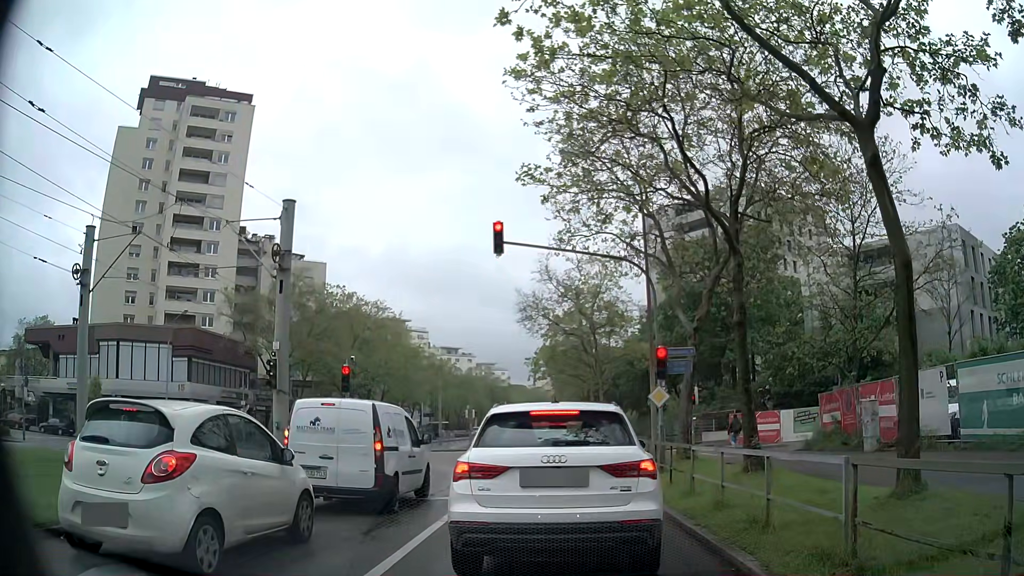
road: tertiary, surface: asphalt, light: Day
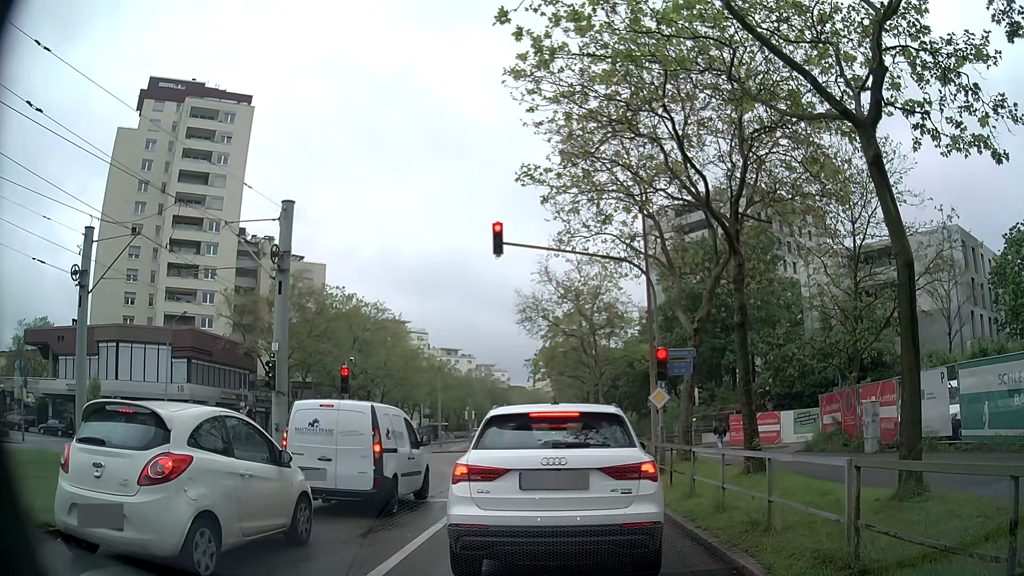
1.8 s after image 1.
(0.0, +0.1) m; 0°
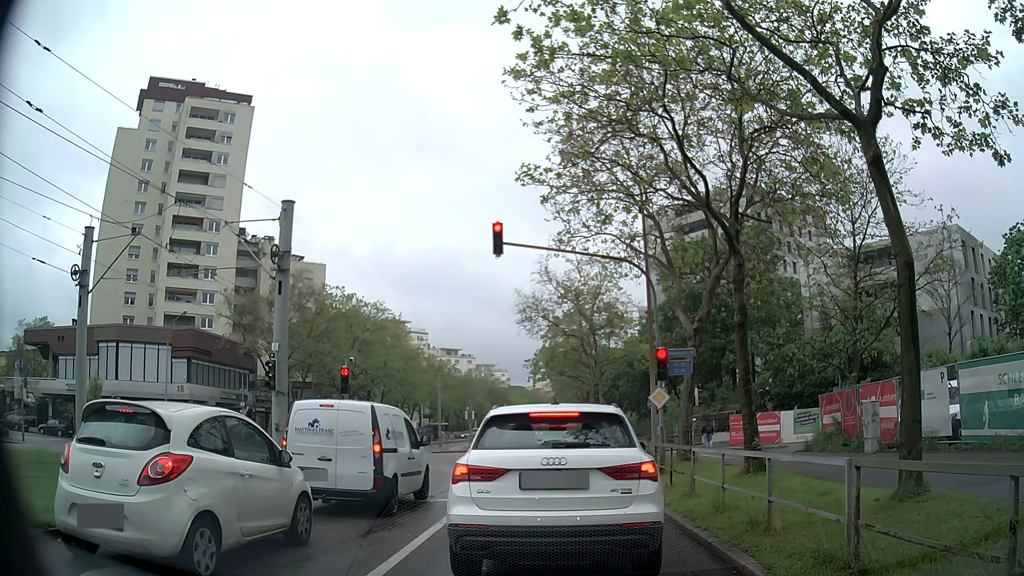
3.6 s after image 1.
(0.0, 0.0) m; 0°
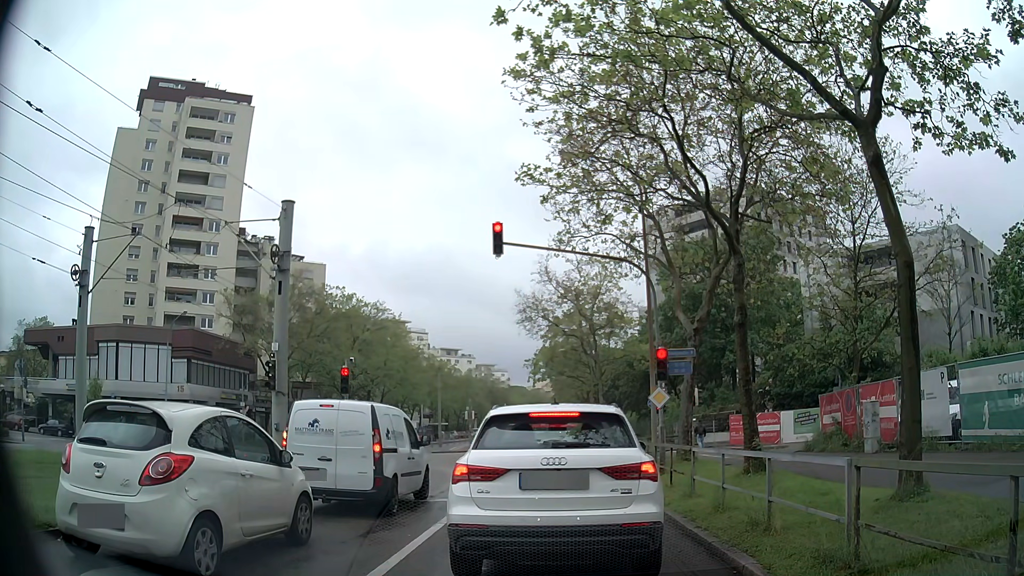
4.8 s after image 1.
(0.0, 0.0) m; 0°
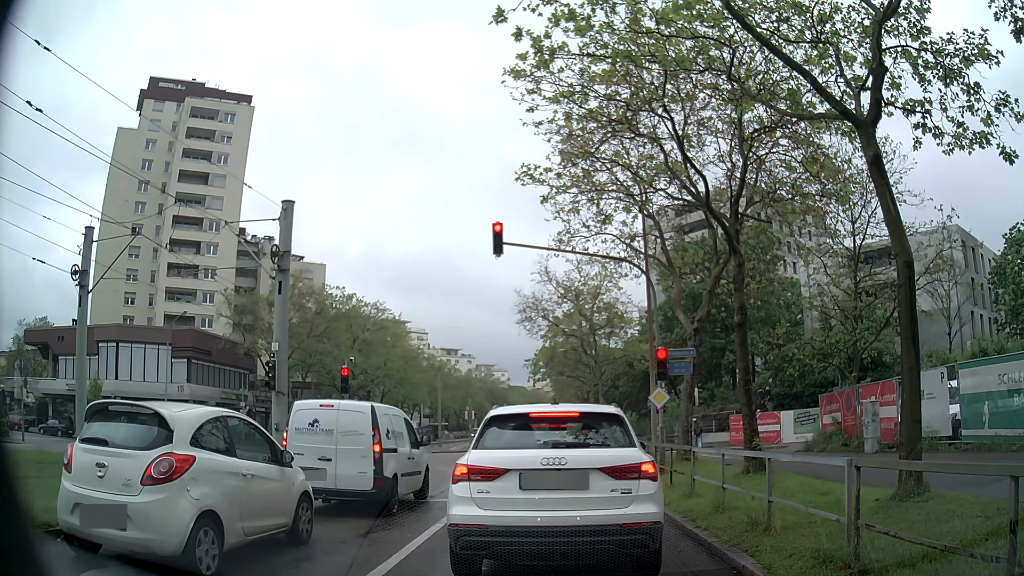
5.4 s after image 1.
(0.0, 0.0) m; 0°
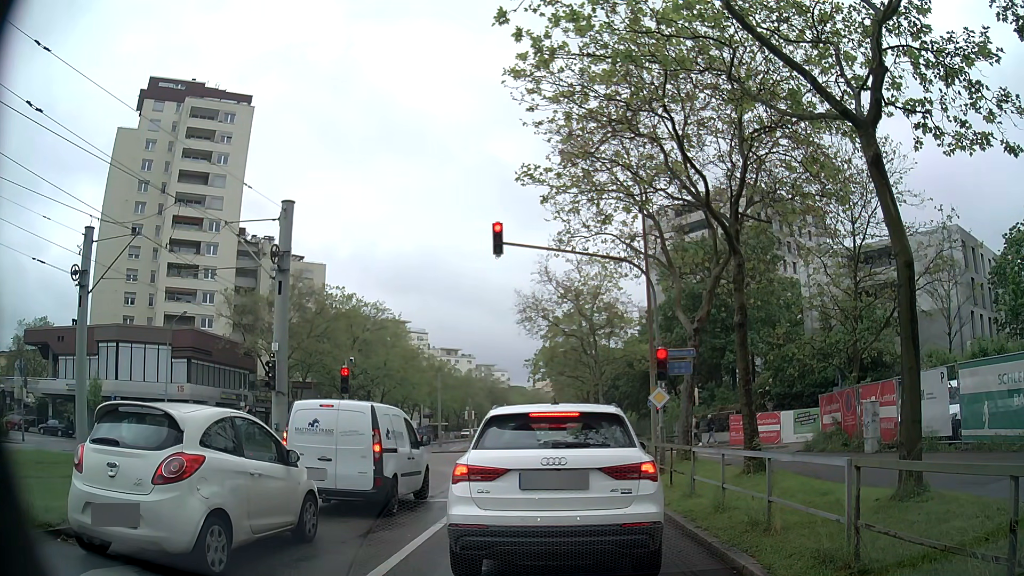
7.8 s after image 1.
(0.0, 0.0) m; 0°
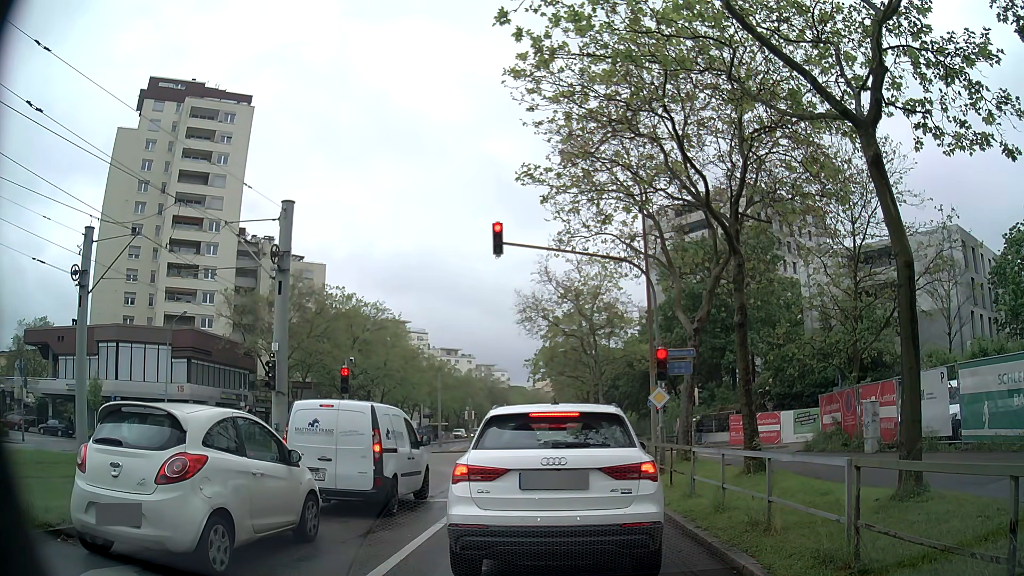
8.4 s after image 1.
(0.0, 0.0) m; 0°
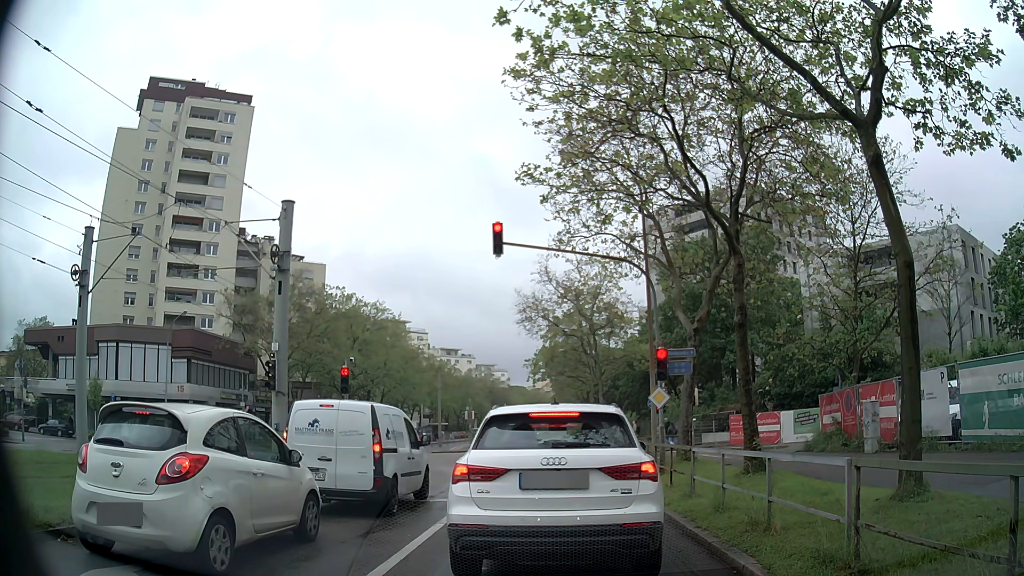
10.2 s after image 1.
(0.0, 0.0) m; 0°
